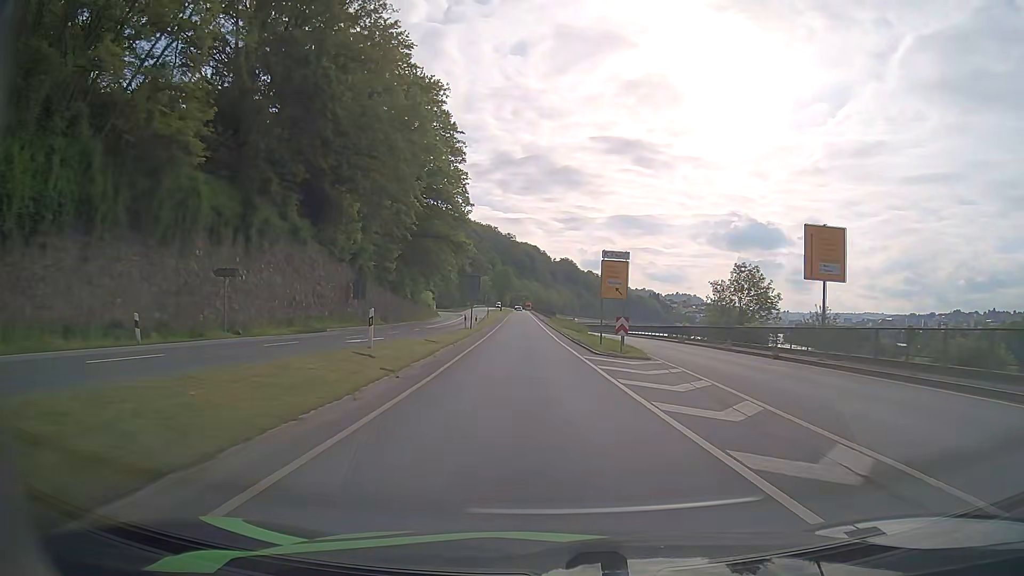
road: primary_link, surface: asphalt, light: Day
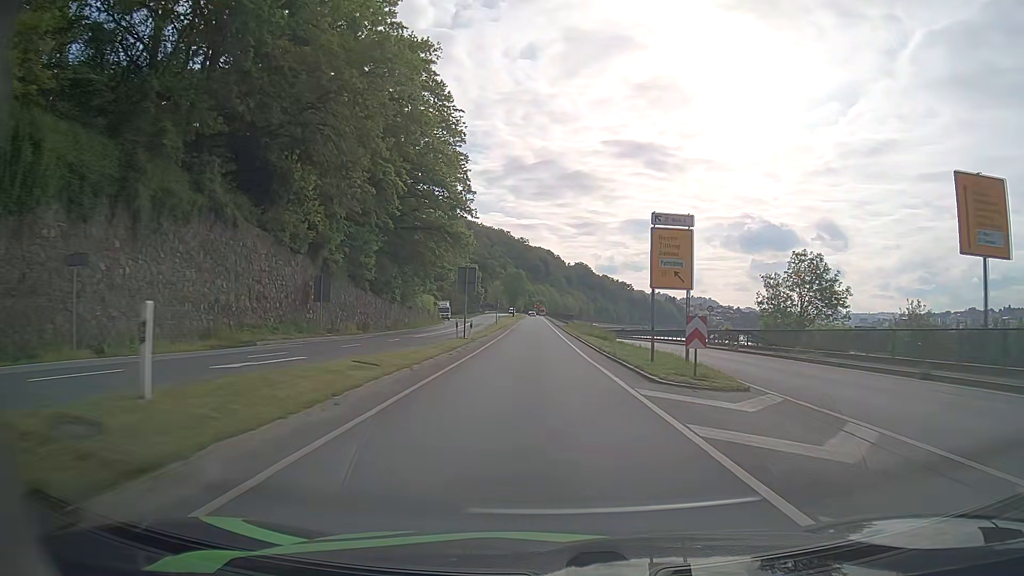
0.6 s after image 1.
(-0.2, +11.4) m; -1°
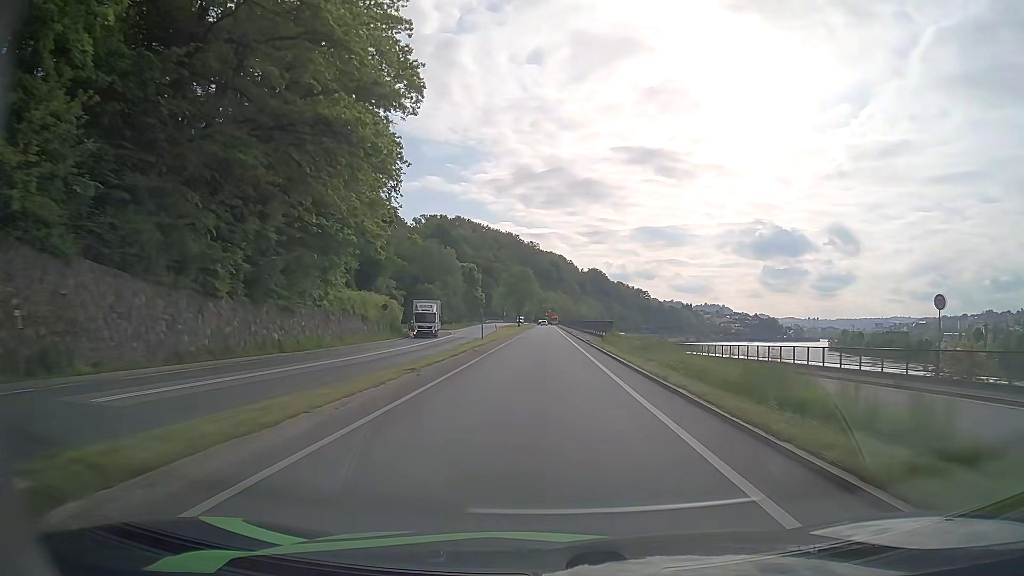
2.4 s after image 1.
(-0.6, +34.7) m; -1°
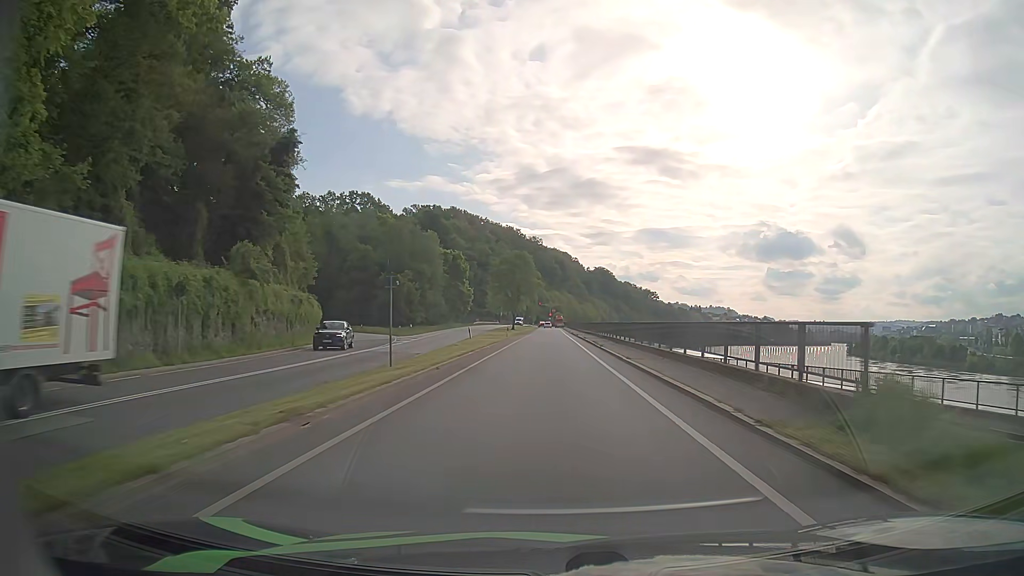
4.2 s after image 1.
(-0.2, +34.0) m; 0°
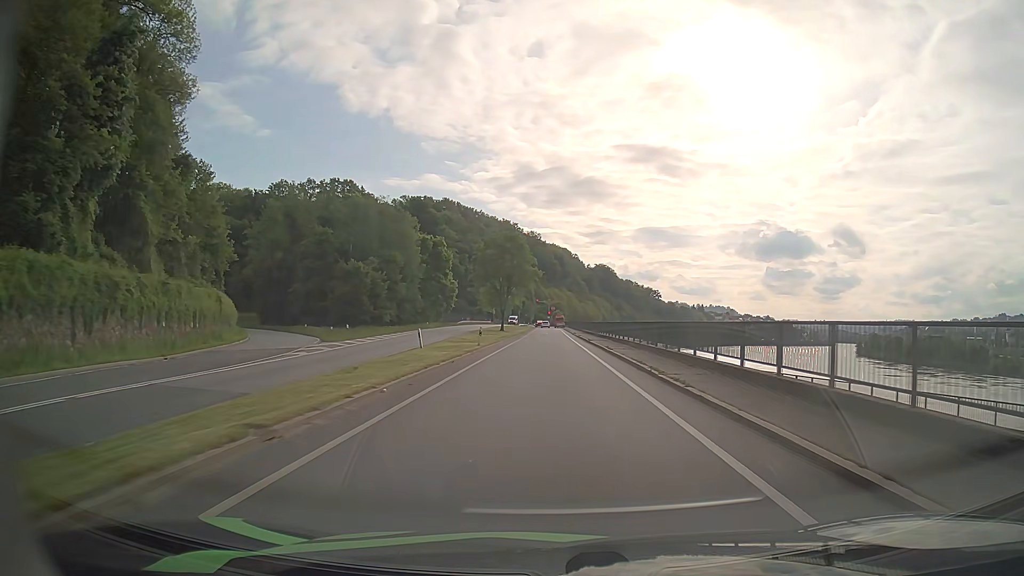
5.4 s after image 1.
(0.0, +21.4) m; 0°
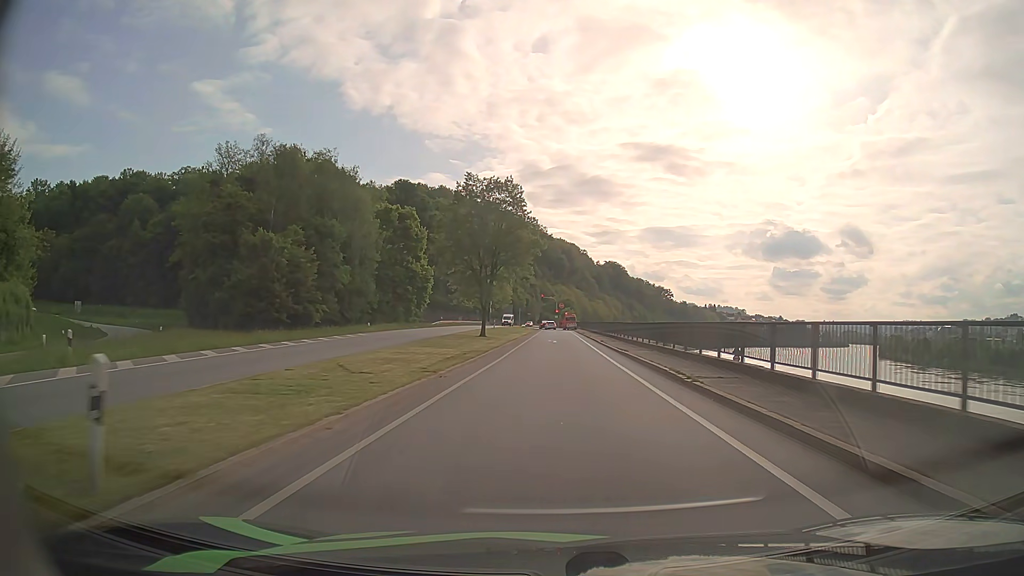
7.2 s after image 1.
(-0.3, +30.1) m; -1°
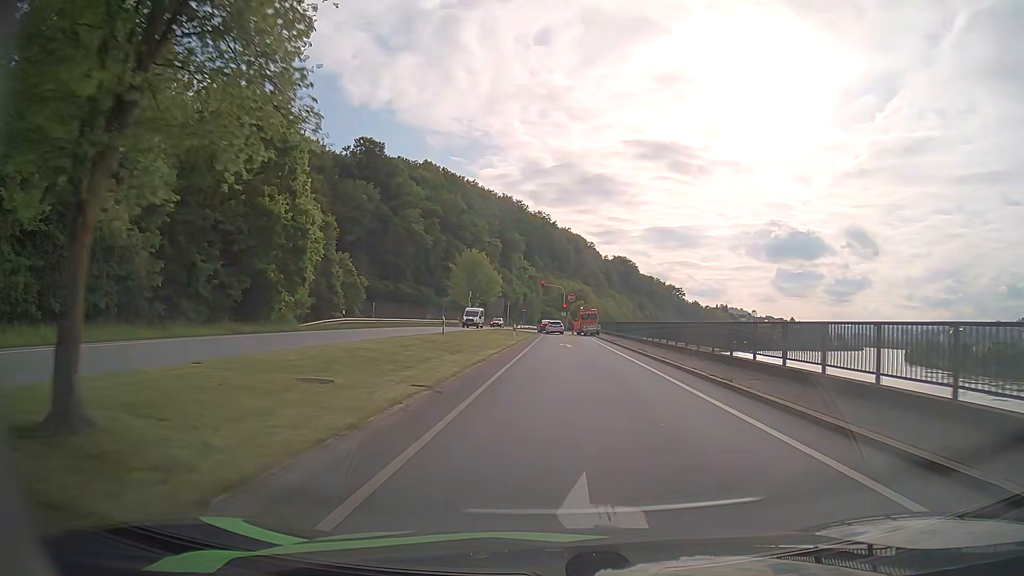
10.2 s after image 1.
(-0.1, +43.9) m; 0°
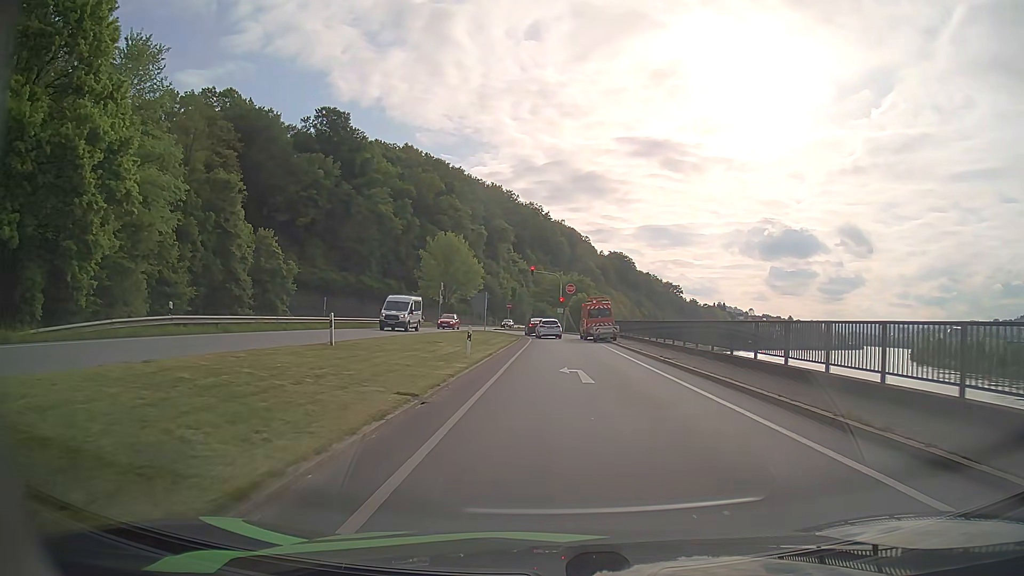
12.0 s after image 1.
(+0.1, +21.5) m; +1°
